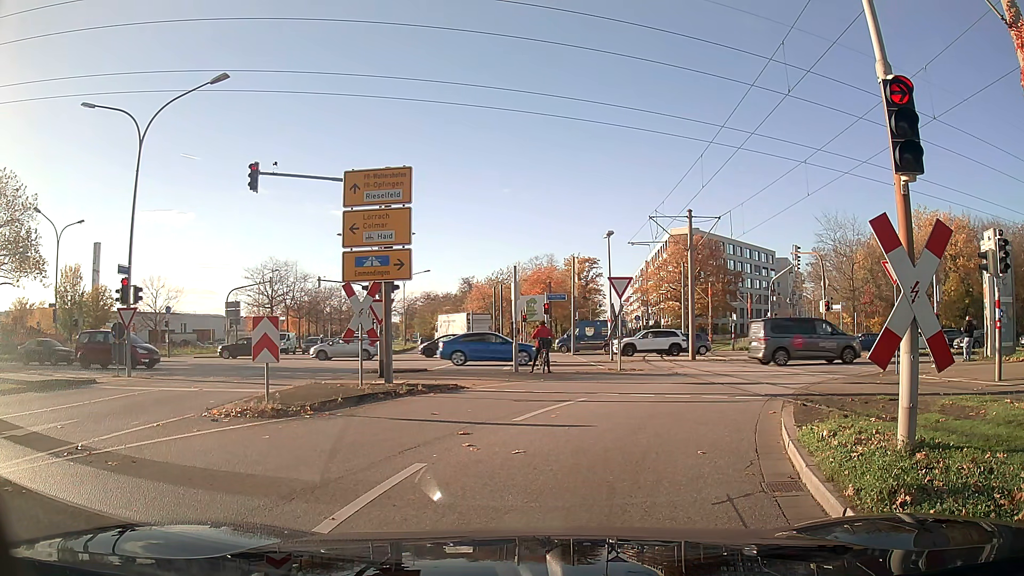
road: tertiary_link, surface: asphalt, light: Day
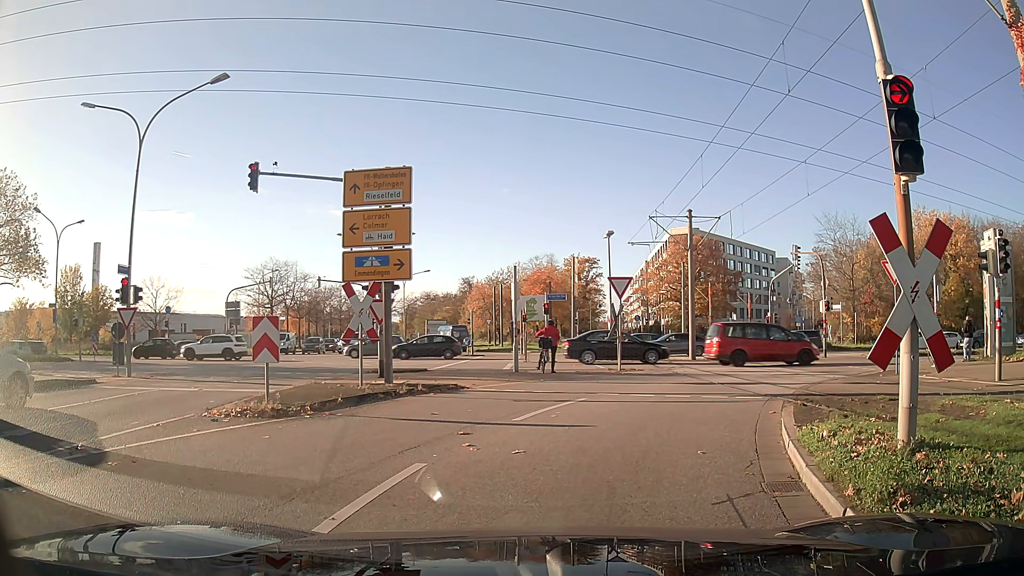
(0.0, 0.0) m; 0°
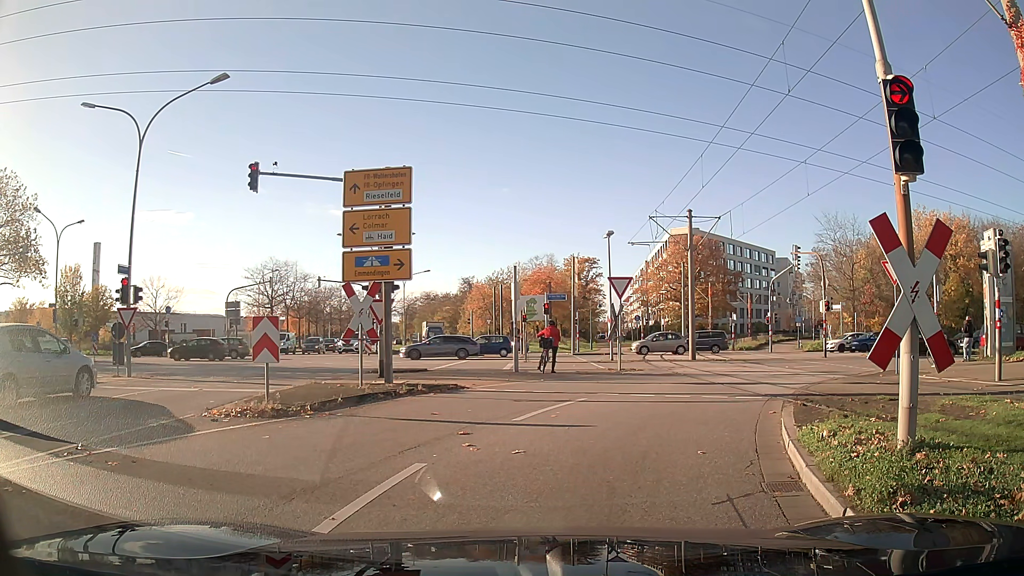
(0.0, 0.0) m; 0°
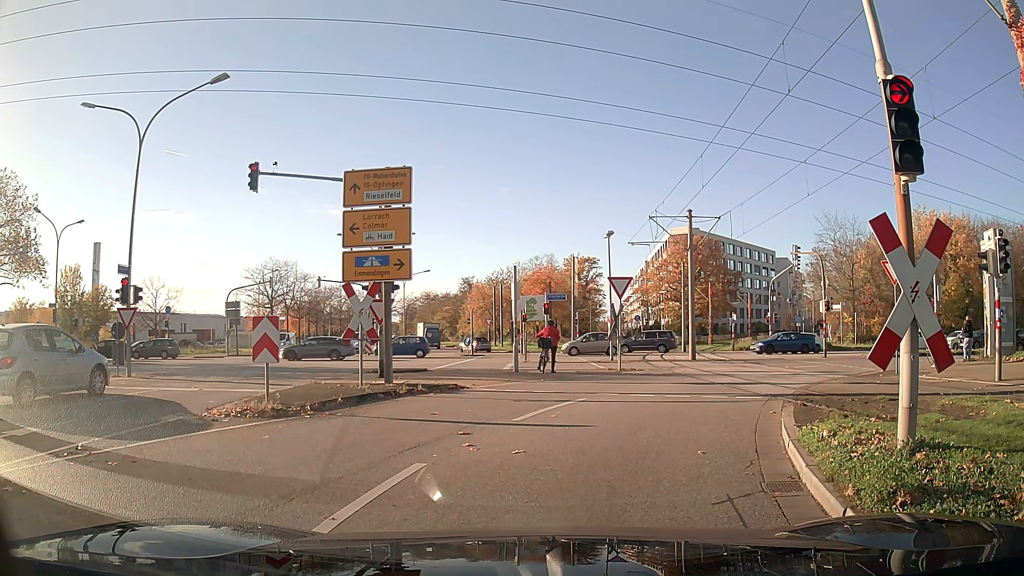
(0.0, 0.0) m; 0°
